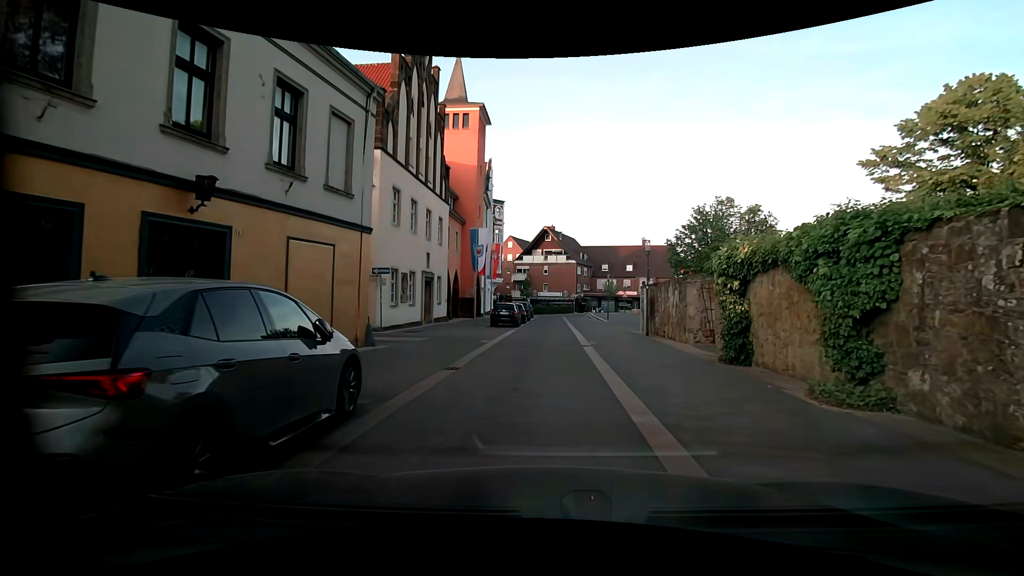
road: residential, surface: paving_stones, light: Day
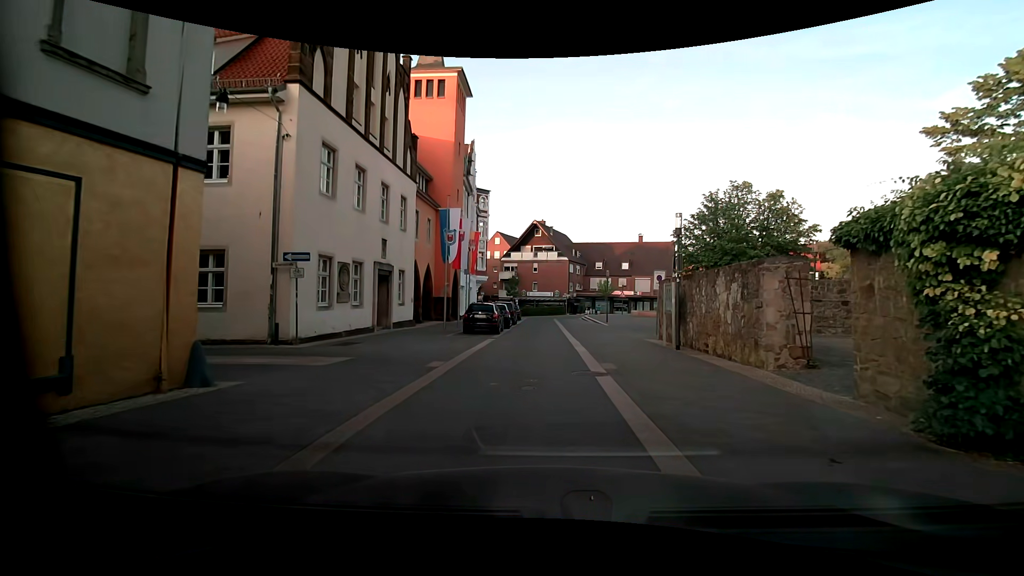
(+0.1, +6.7) m; +1°
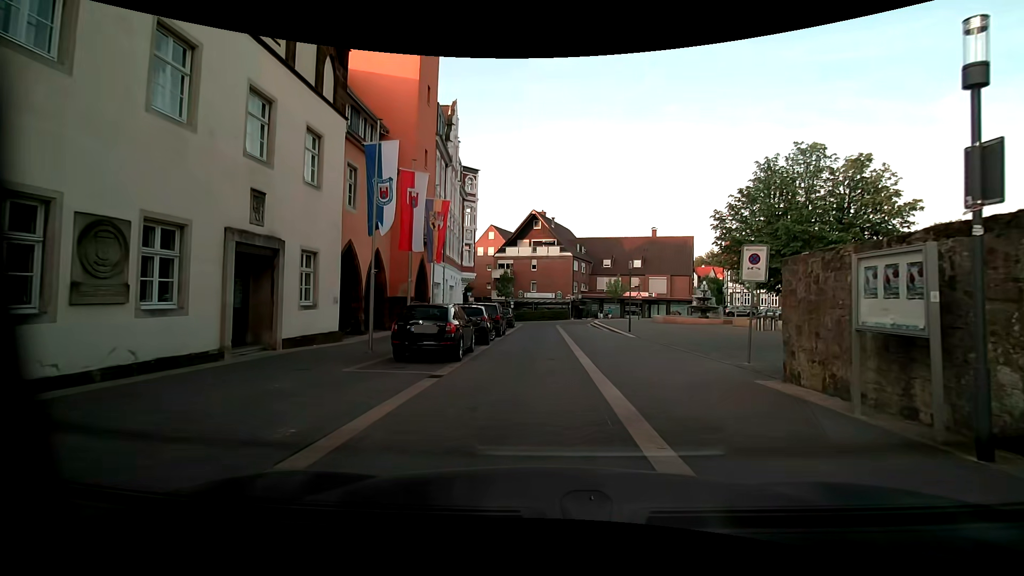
(0.0, +10.8) m; -2°
